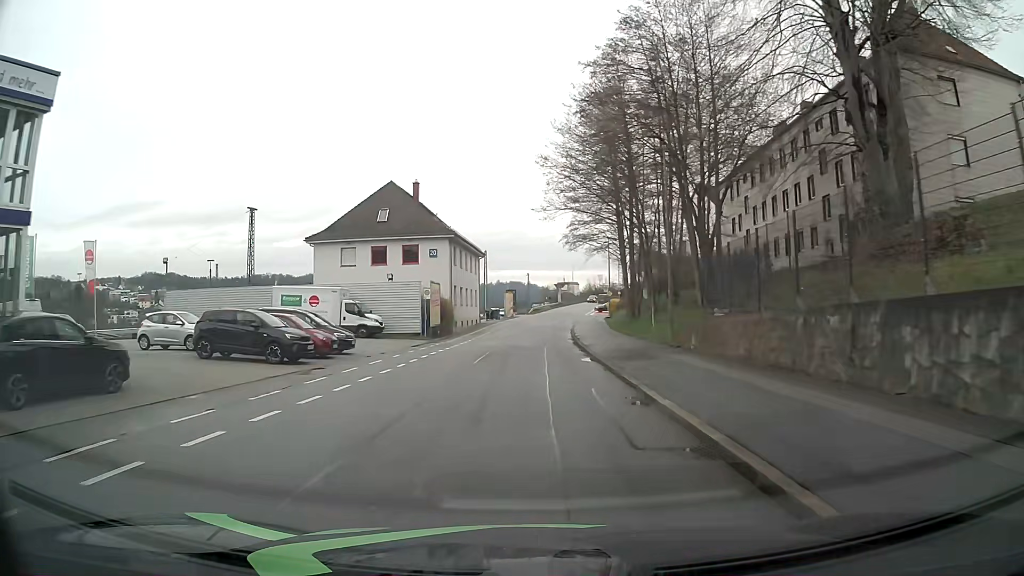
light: Day
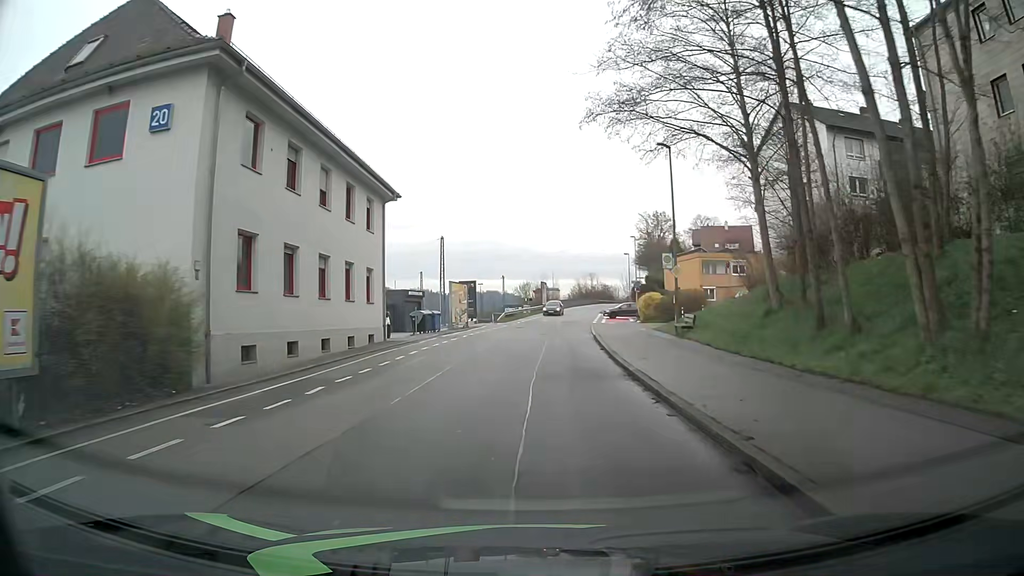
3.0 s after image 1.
(+0.7, +37.7) m; +3°
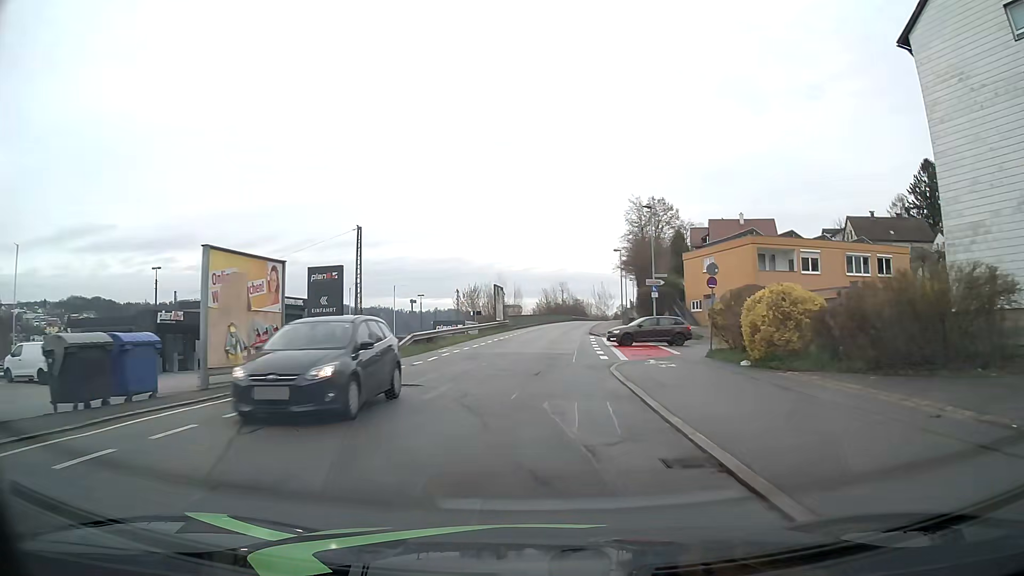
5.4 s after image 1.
(+0.8, +29.9) m; +3°
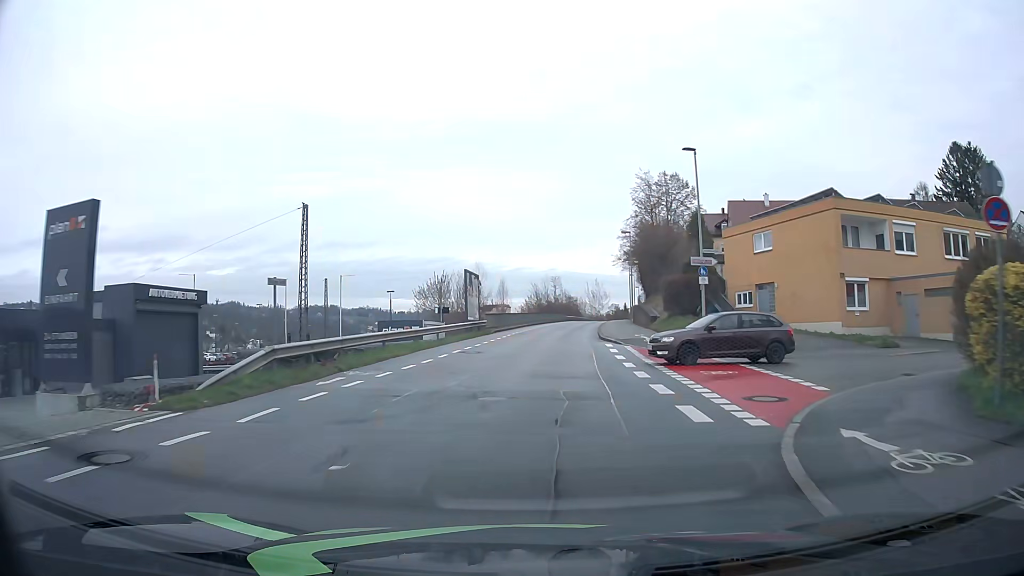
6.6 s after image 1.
(+0.2, +14.9) m; +1°
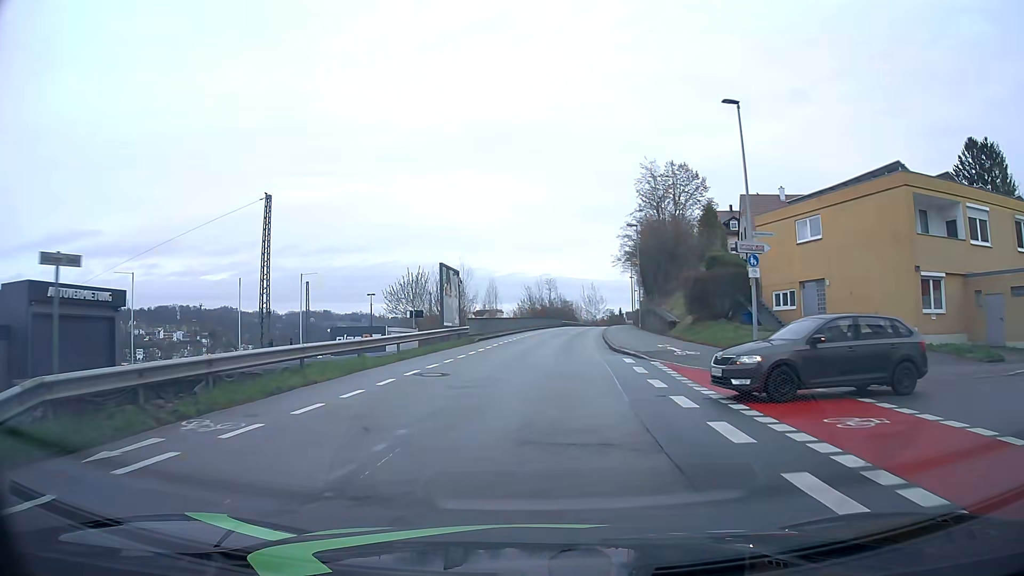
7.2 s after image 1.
(+0.1, +7.5) m; +1°
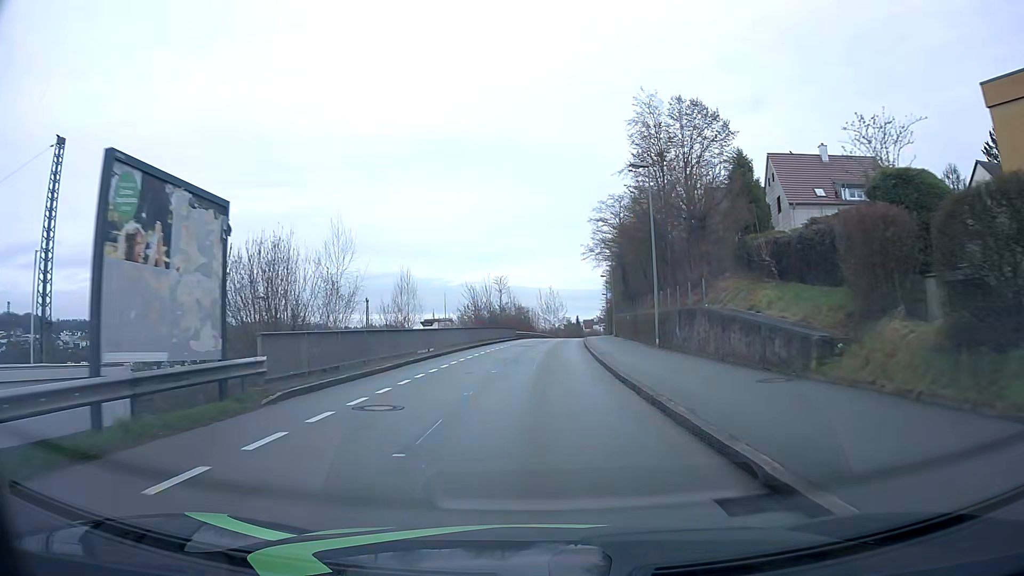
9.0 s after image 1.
(+0.7, +22.3) m; +4°
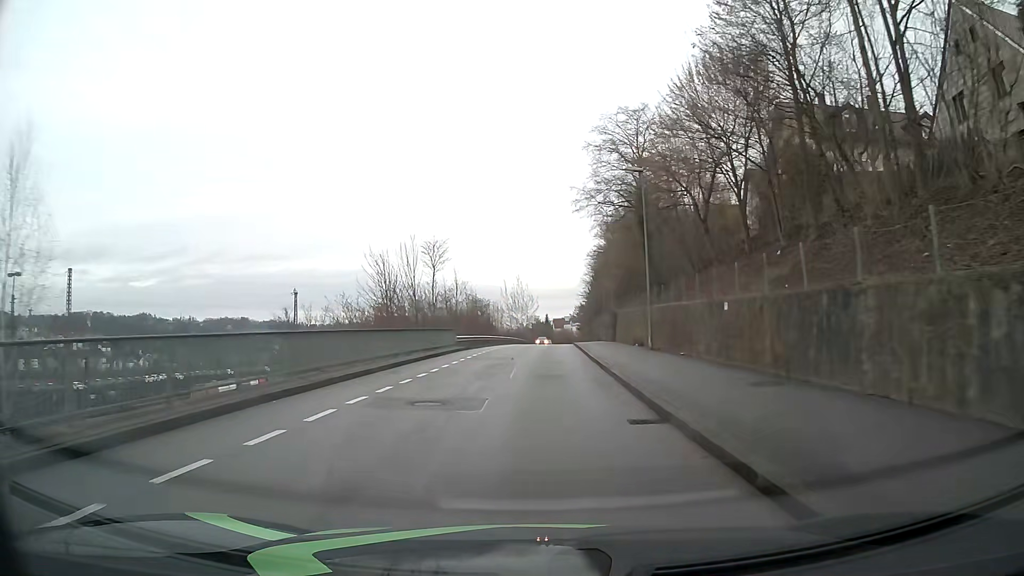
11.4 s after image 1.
(+0.8, +30.2) m; +3°
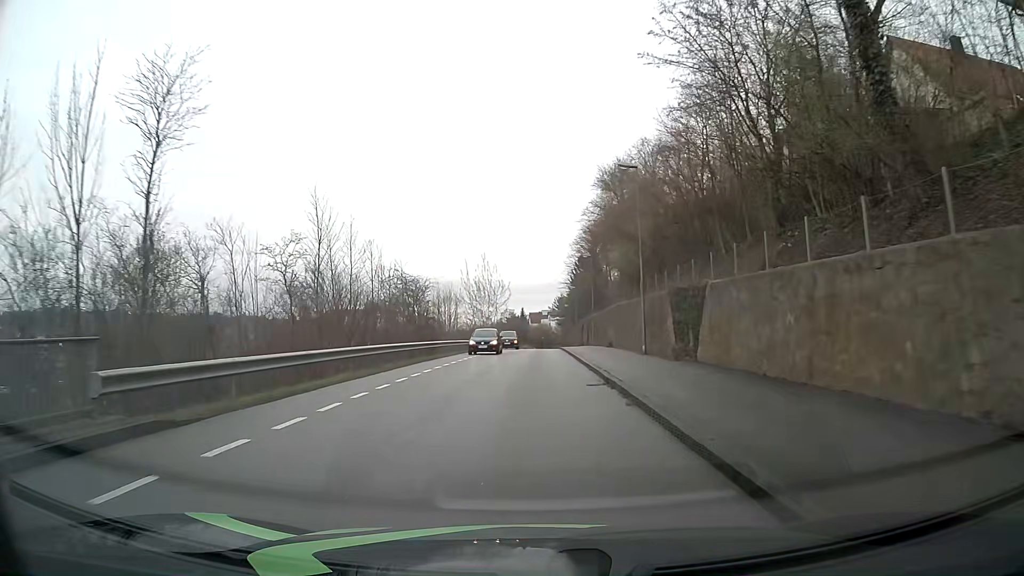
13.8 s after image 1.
(+0.6, +31.2) m; +2°
(0, +10) (0, +20) (0, +30) (0, +40) (0, +50) (0, +60) (0, +70) (0, +80) (+1, +90) (+1, +100) m
